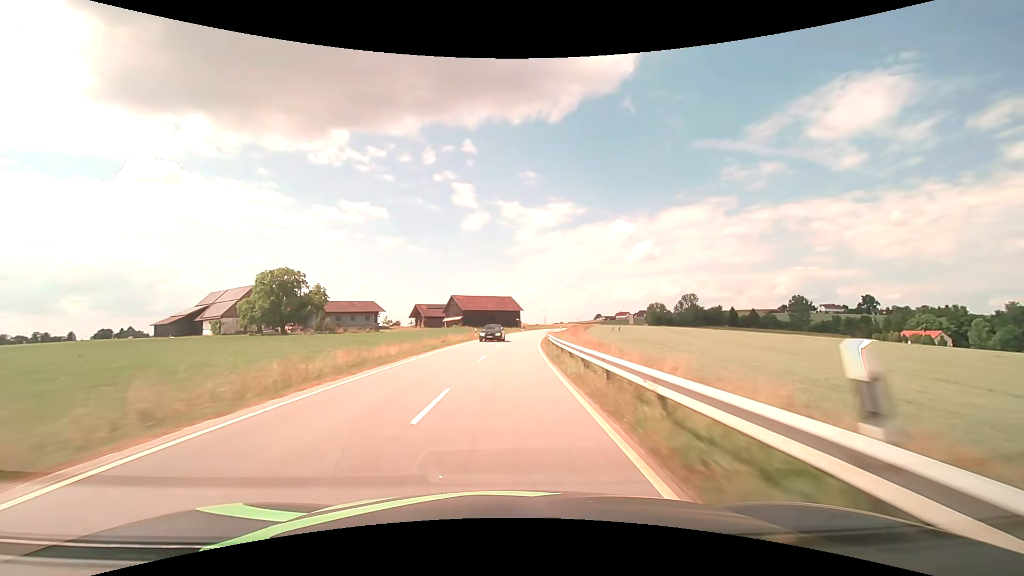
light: Day
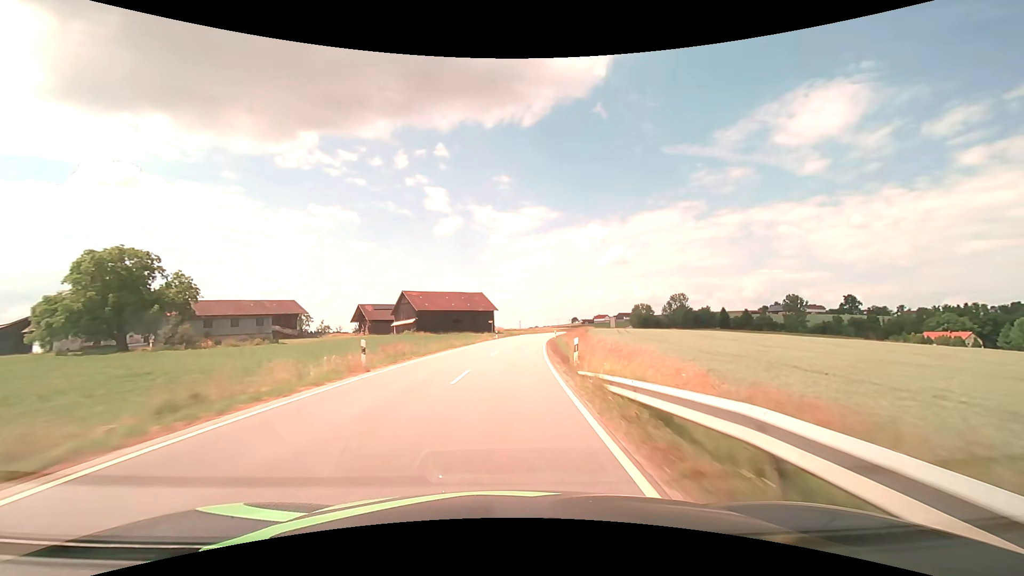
(+0.9, +31.3) m; +3°
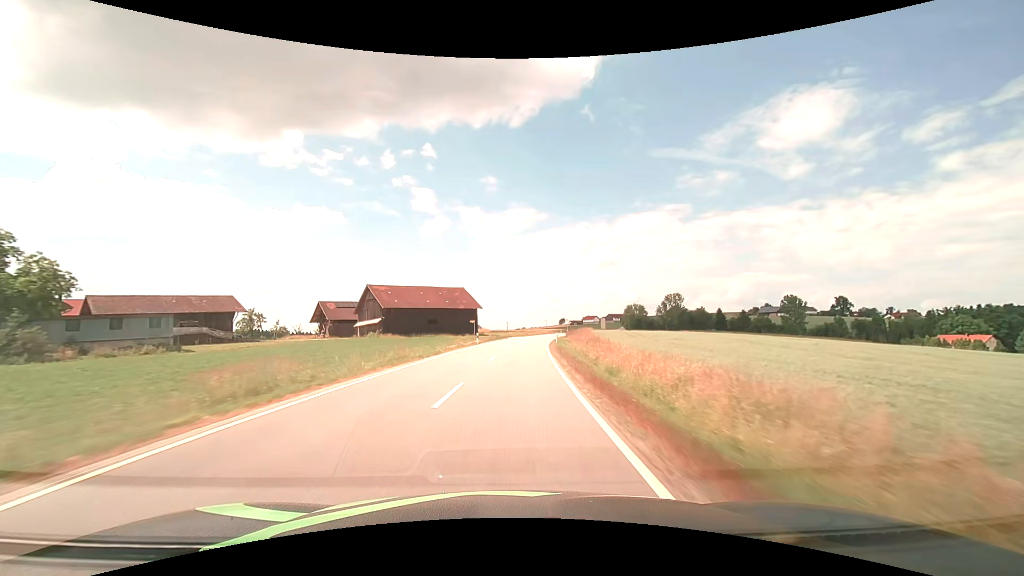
(+0.2, +15.7) m; +1°
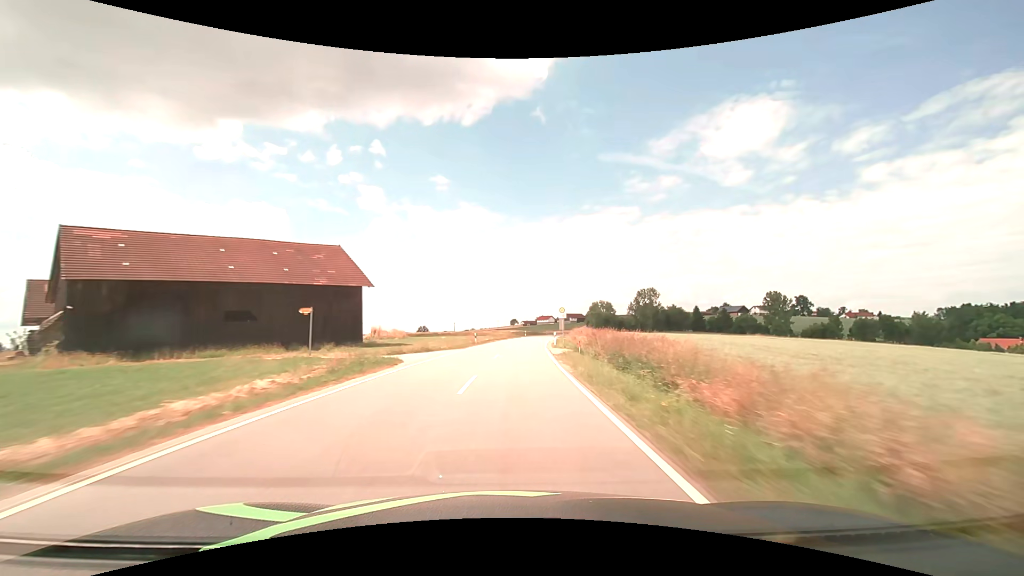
(+2.3, +46.9) m; +6°
(0, +10) (0, +20) (+1, +30) (+2, +40) (+3, +50) (+4, +60) (+5, +70) (+6, +80) (+8, +90) (+9, +99) m
